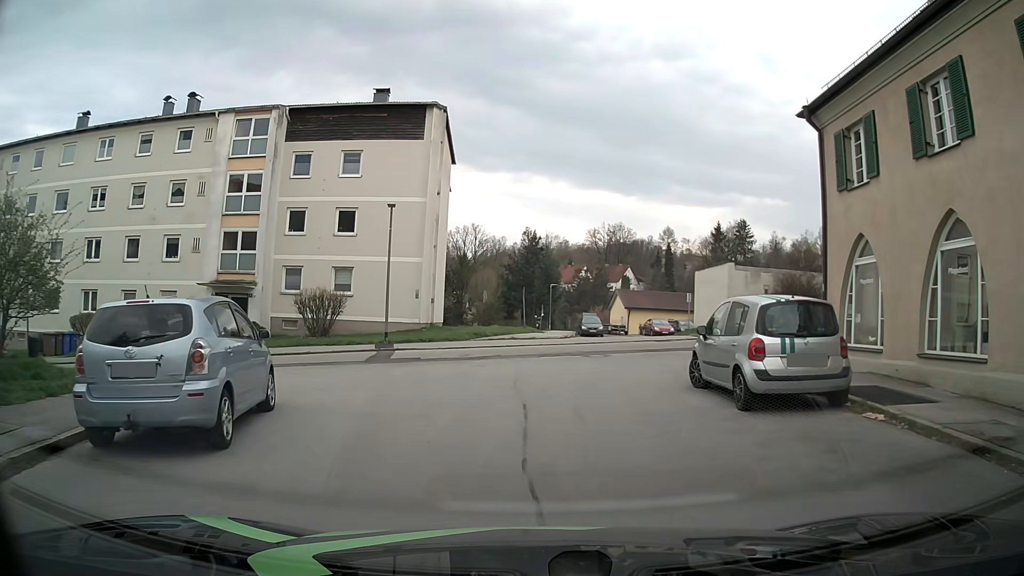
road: tertiary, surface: asphalt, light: Day
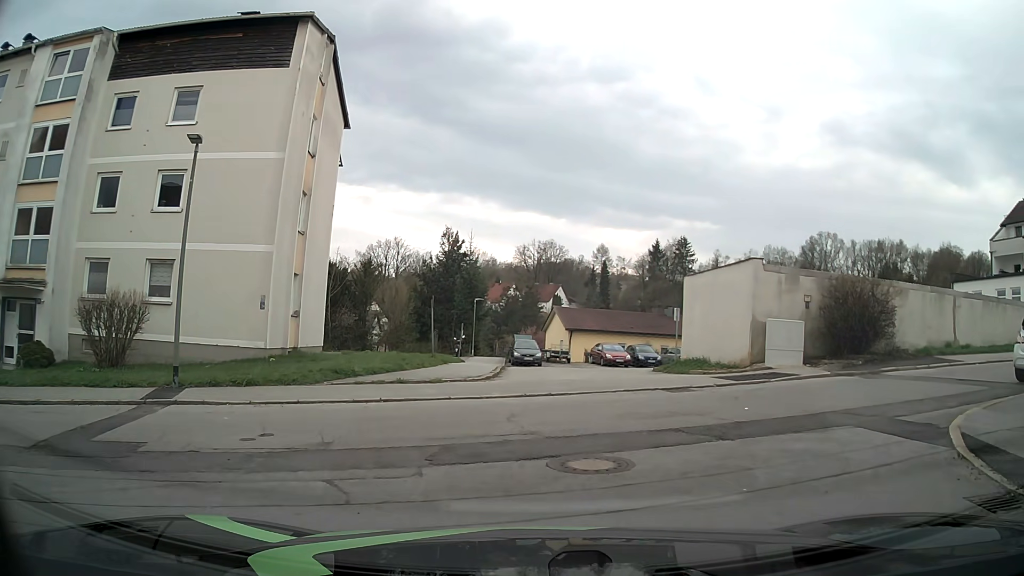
(+0.3, +11.4) m; +7°
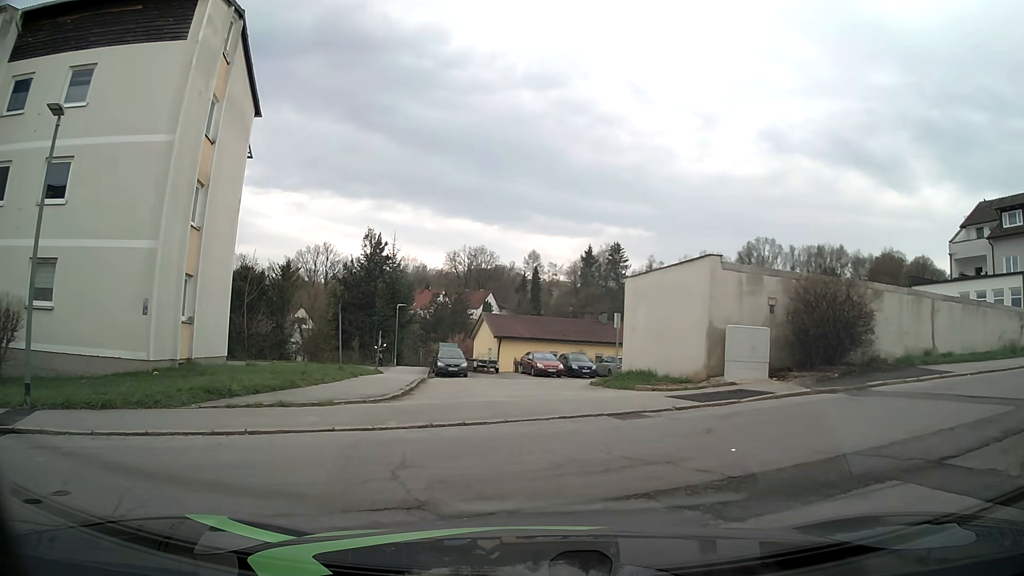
(+0.1, +2.8) m; +5°
